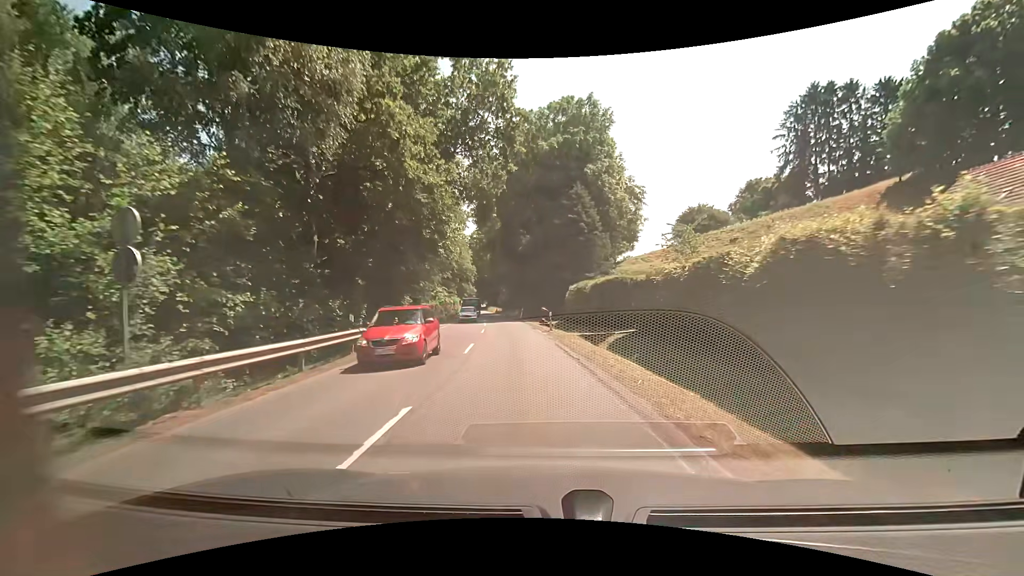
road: secondary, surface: asphalt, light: Day
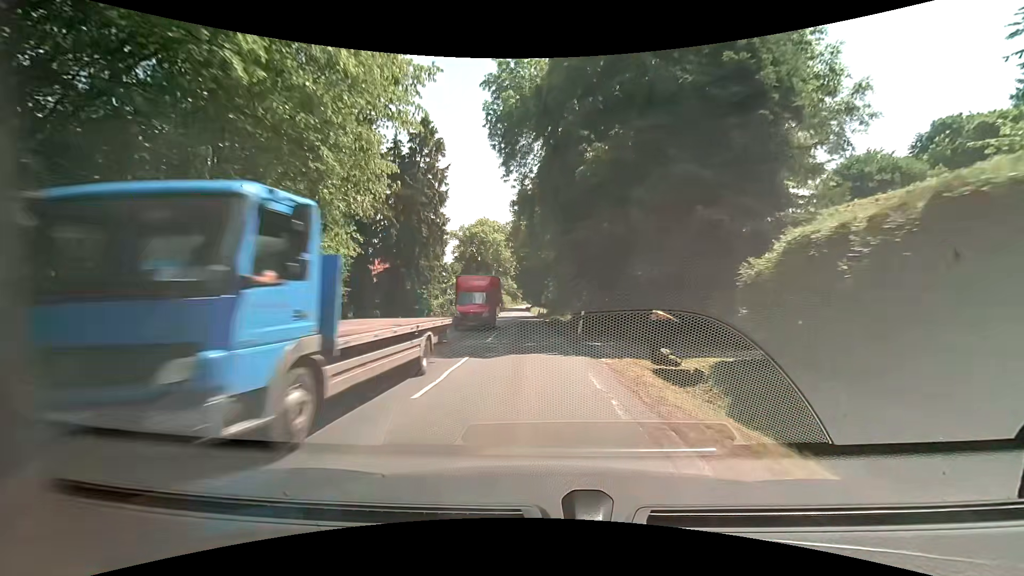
(-1.7, +29.8) m; -5°
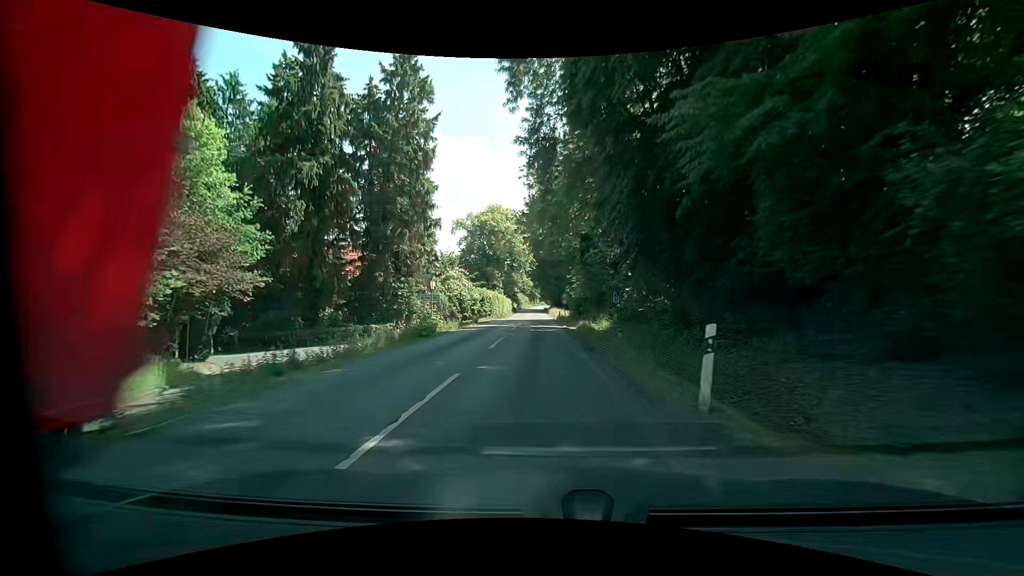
(-0.4, +15.6) m; -3°
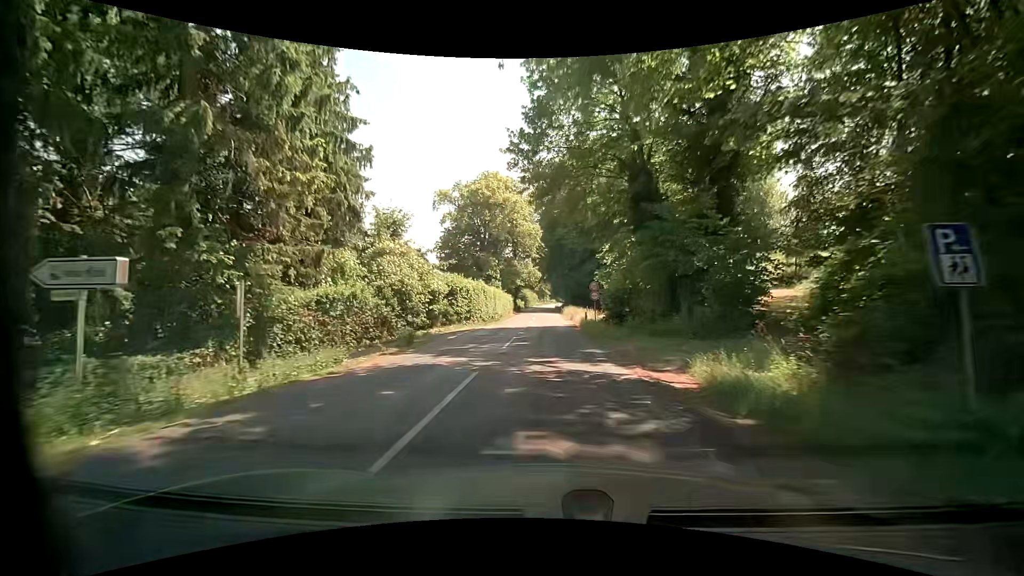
(-0.4, +23.7) m; -1°
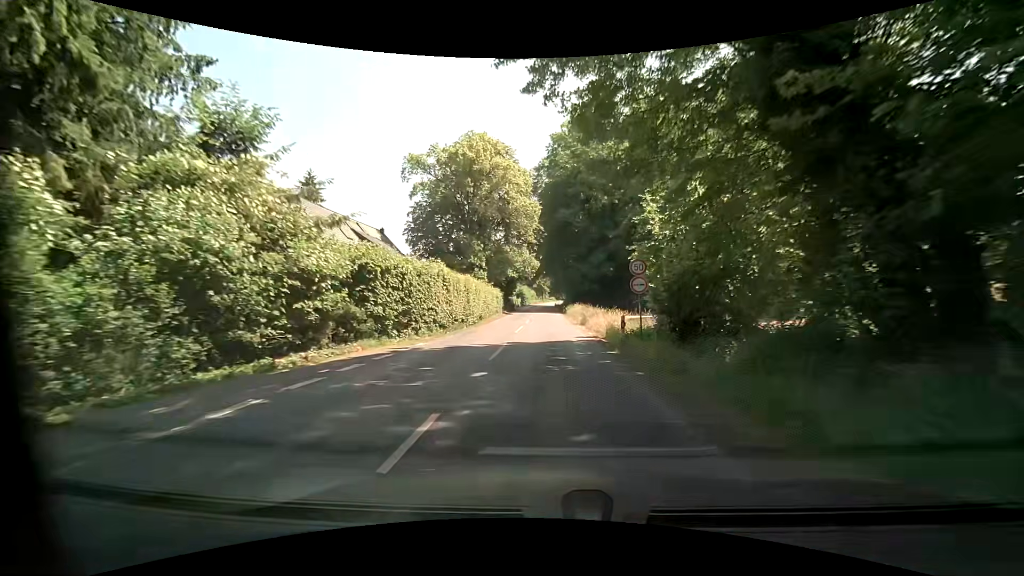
(-0.1, +15.9) m; 0°
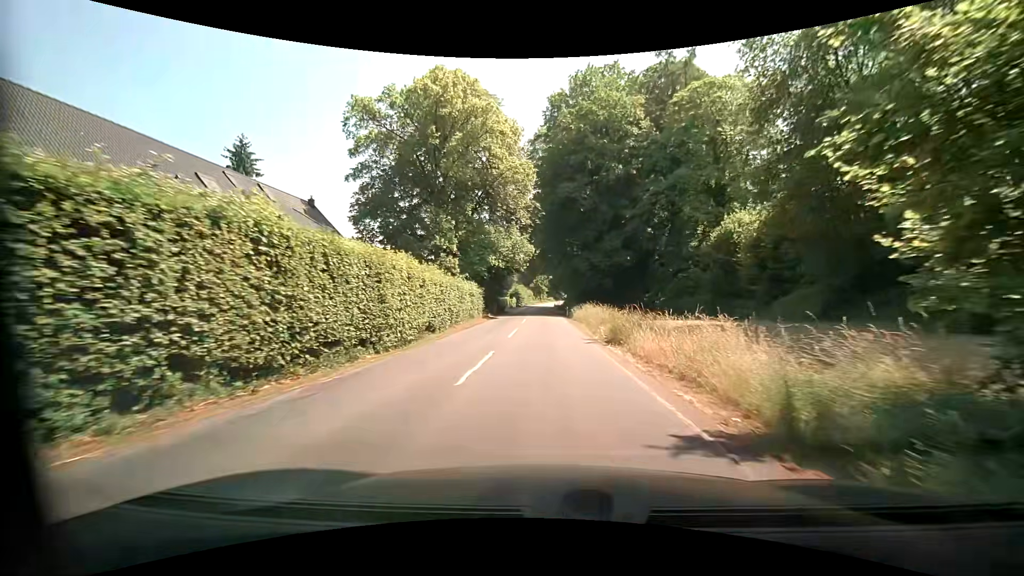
(+0.2, +15.7) m; 0°
